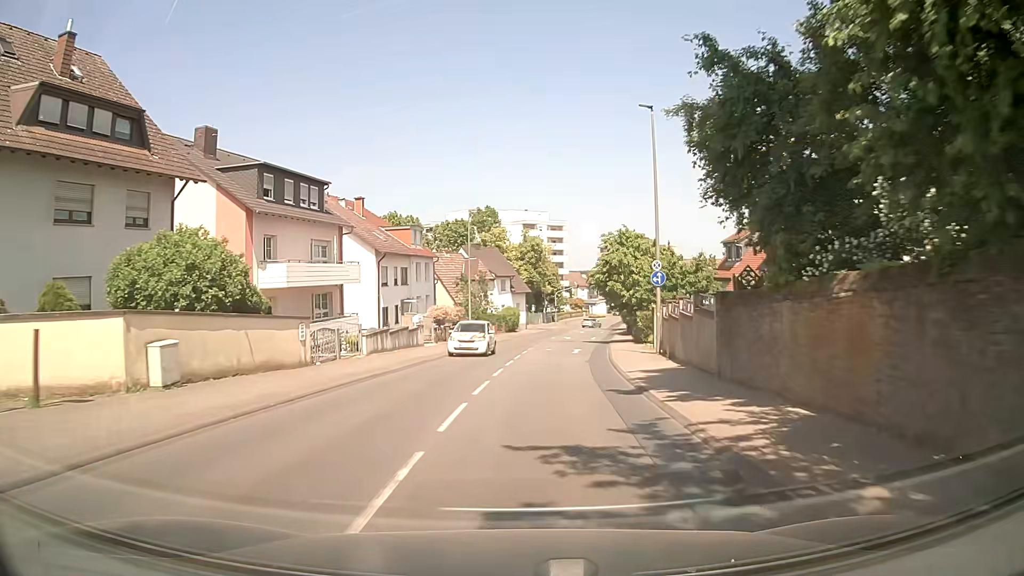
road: secondary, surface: asphalt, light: Day
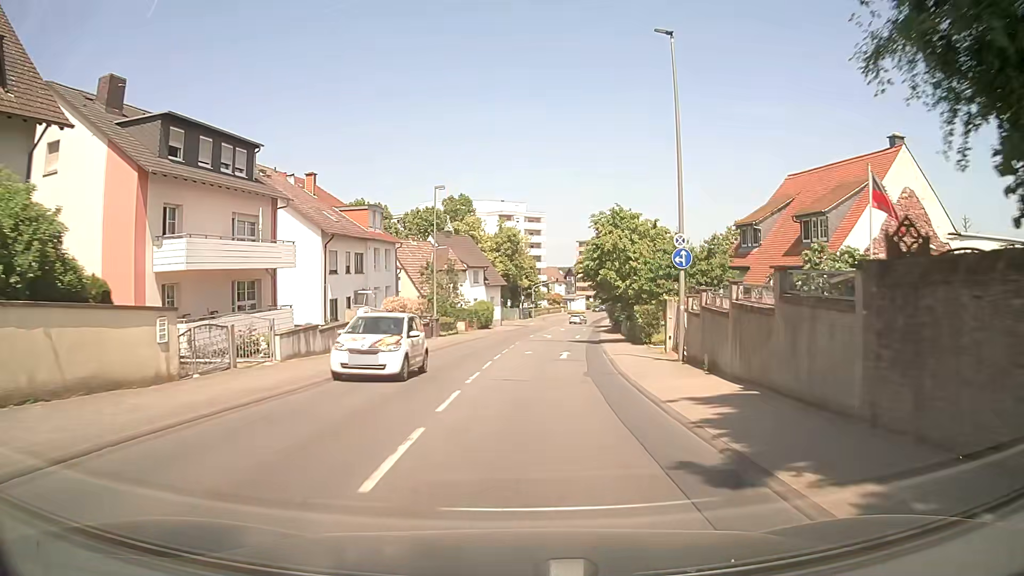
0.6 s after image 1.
(+0.2, +7.6) m; +4°
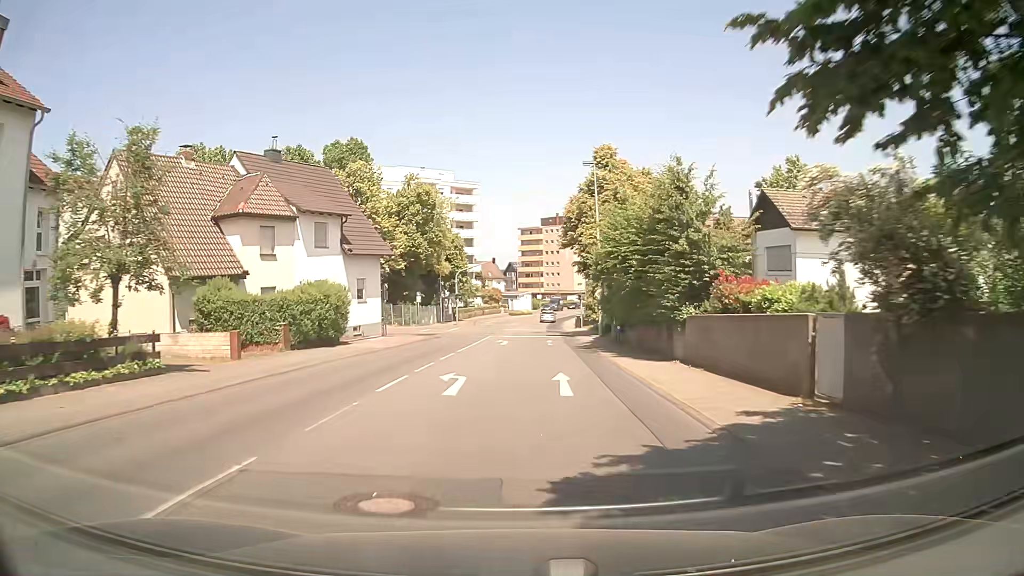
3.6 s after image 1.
(+1.6, +37.7) m; +4°
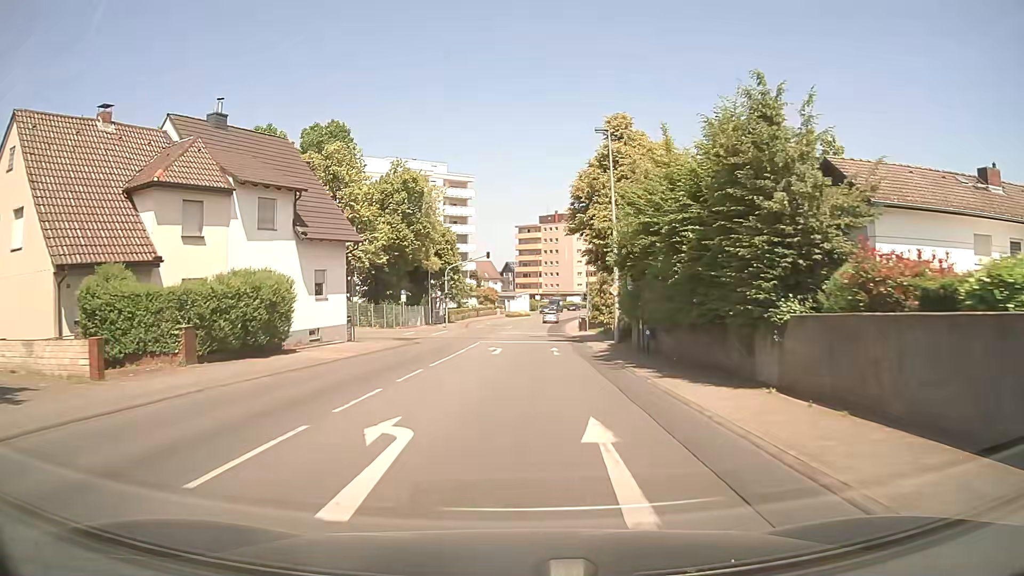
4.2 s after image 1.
(0.0, +7.3) m; 0°
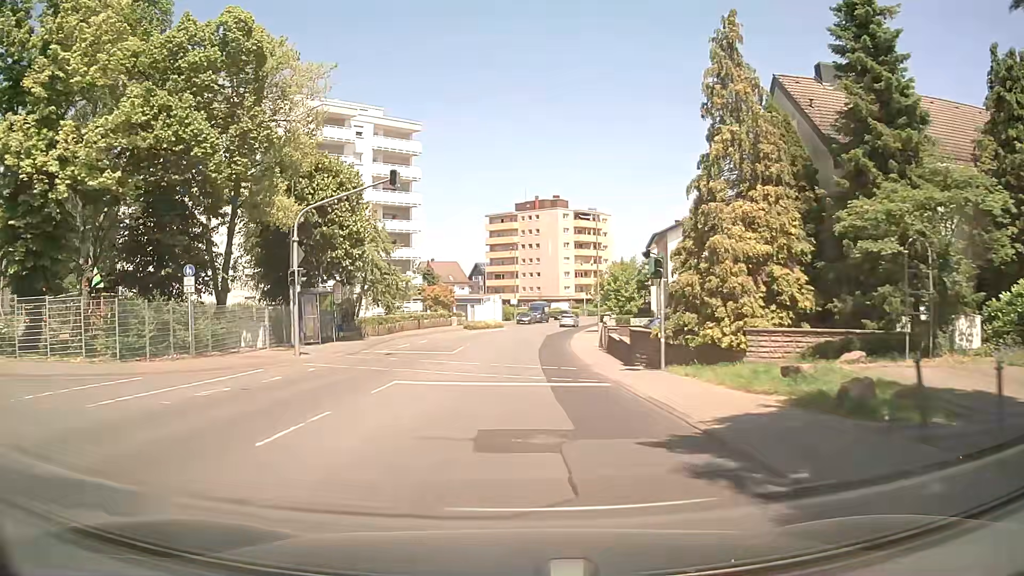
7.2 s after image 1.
(+1.2, +36.4) m; +3°
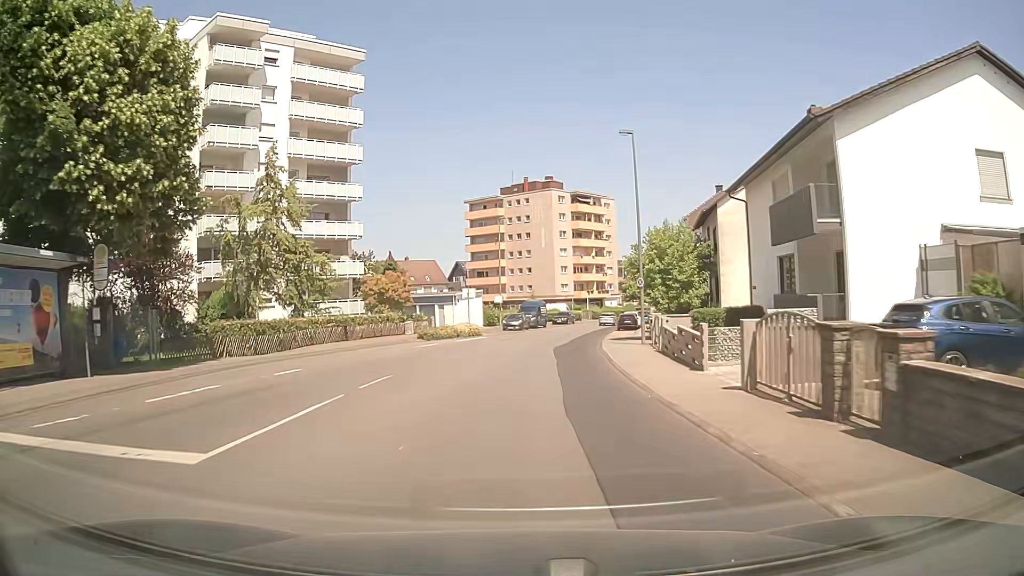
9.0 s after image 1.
(0.0, +23.5) m; 0°
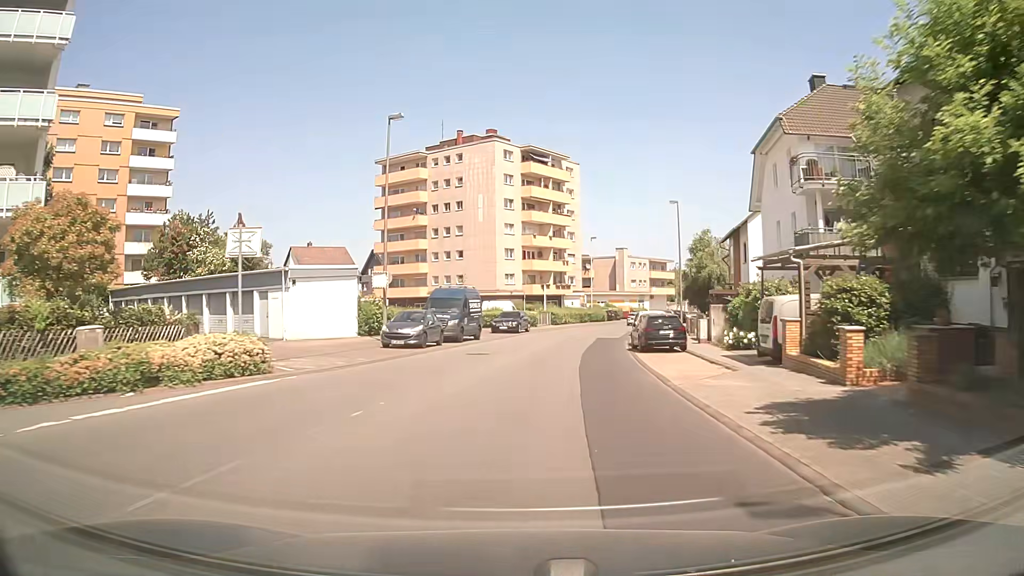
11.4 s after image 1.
(+1.6, +32.3) m; +5°
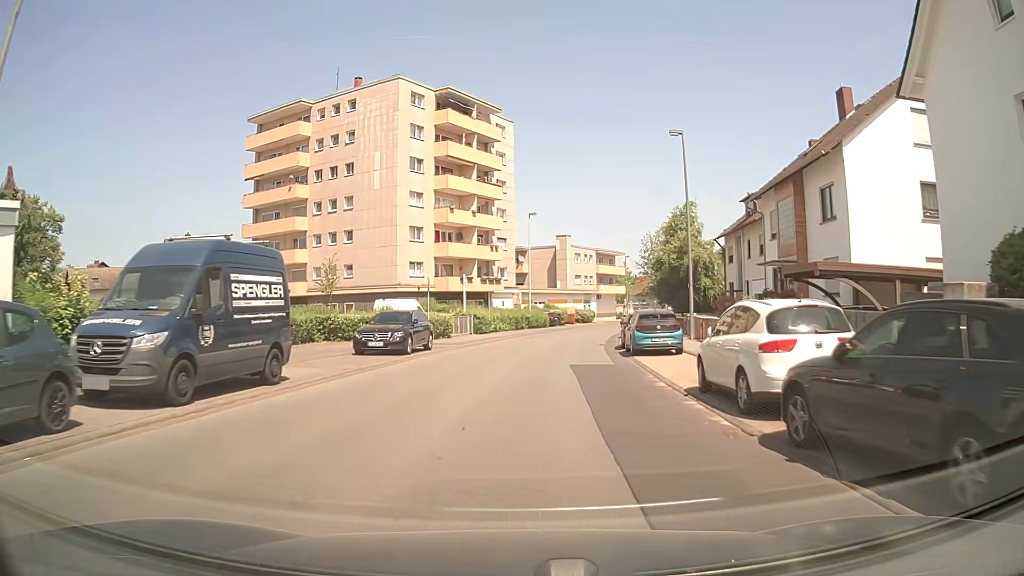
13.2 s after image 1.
(+1.1, +21.6) m; +7°
(0, +10) (+1, +20) (+2, +30) (+3, +40) (+5, +50) (+8, +59) (+10, +69) (+13, +79) (+16, +88) (+20, +97) m
